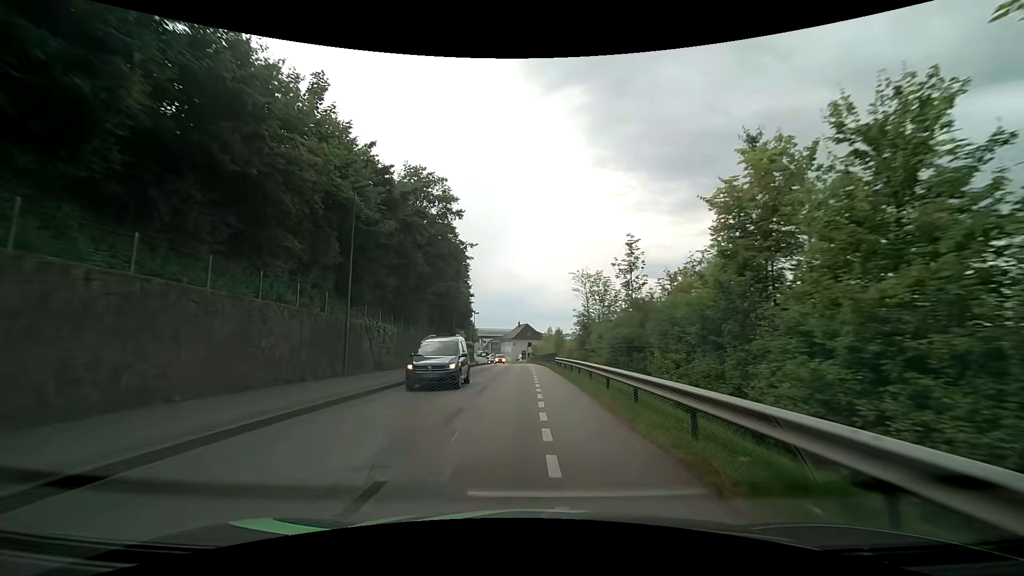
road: residential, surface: asphalt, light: Day
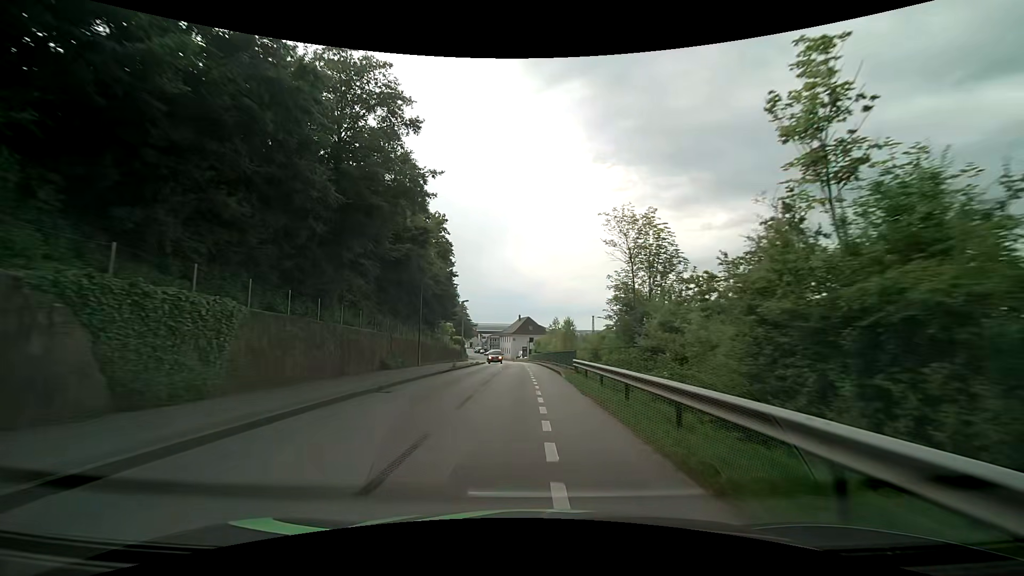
(-0.1, +15.6) m; 0°
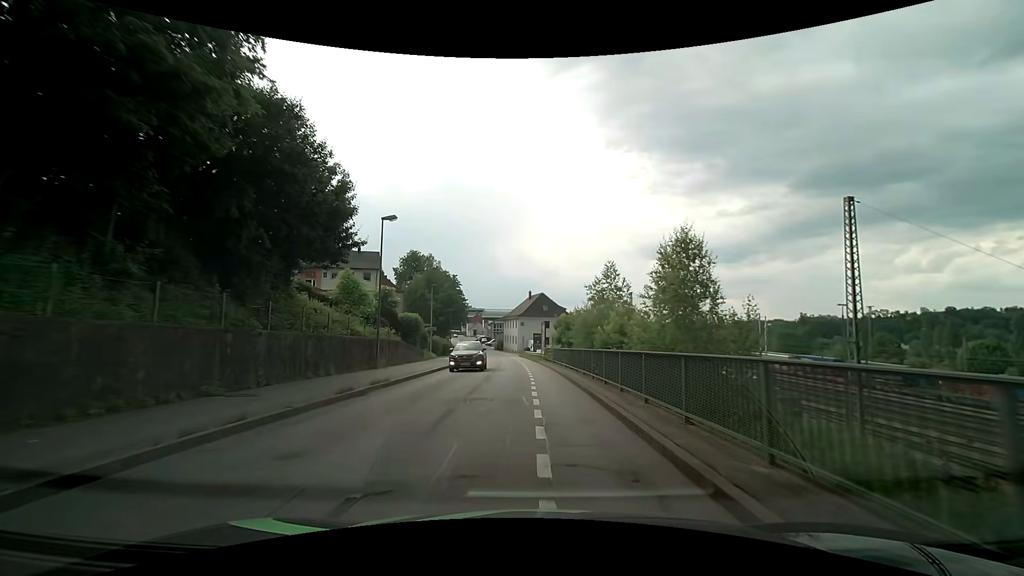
(-0.6, +39.1) m; -2°
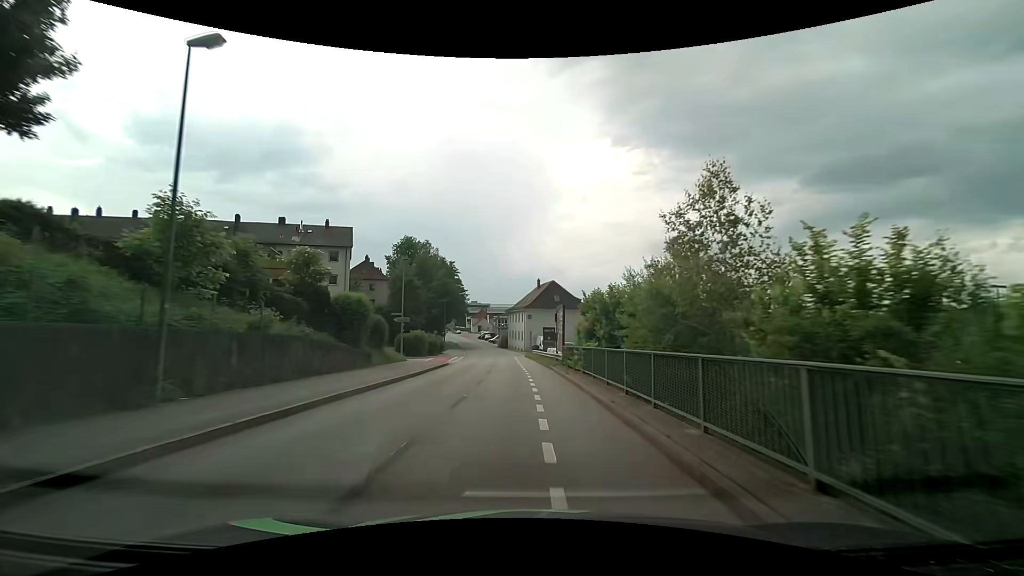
(-0.1, +15.6) m; -1°
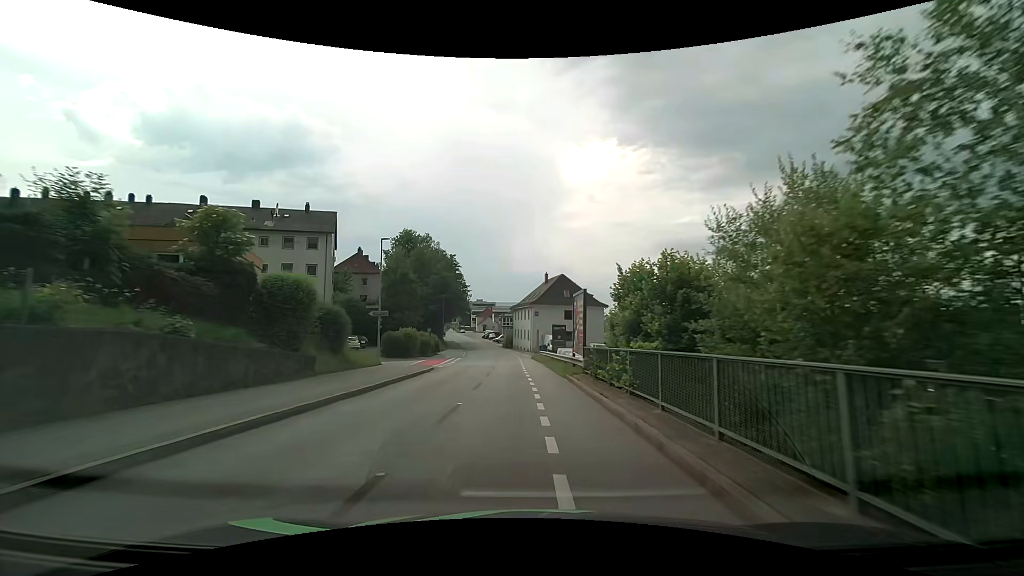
(-0.1, +7.7) m; -1°
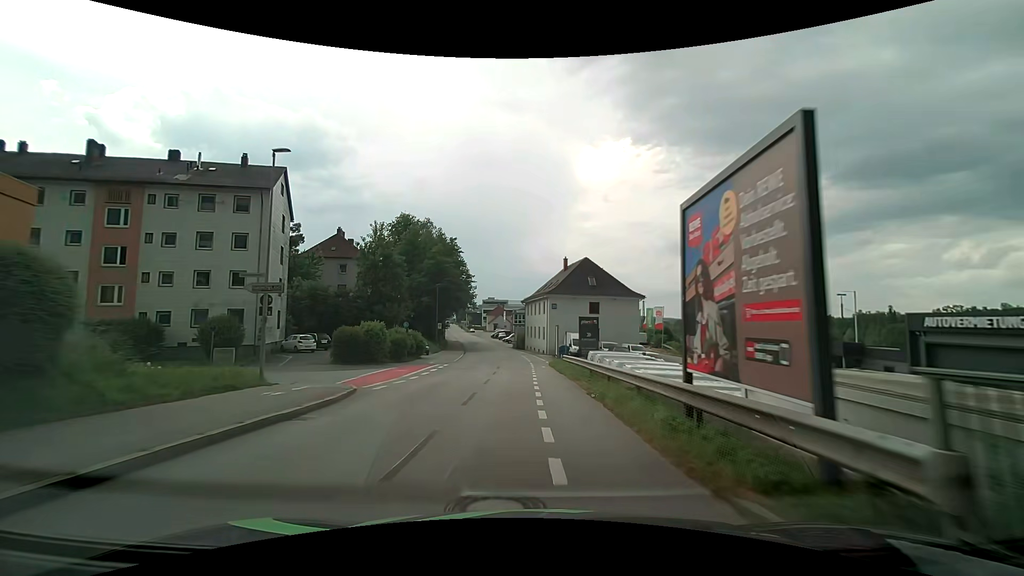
(-0.2, +15.4) m; -2°
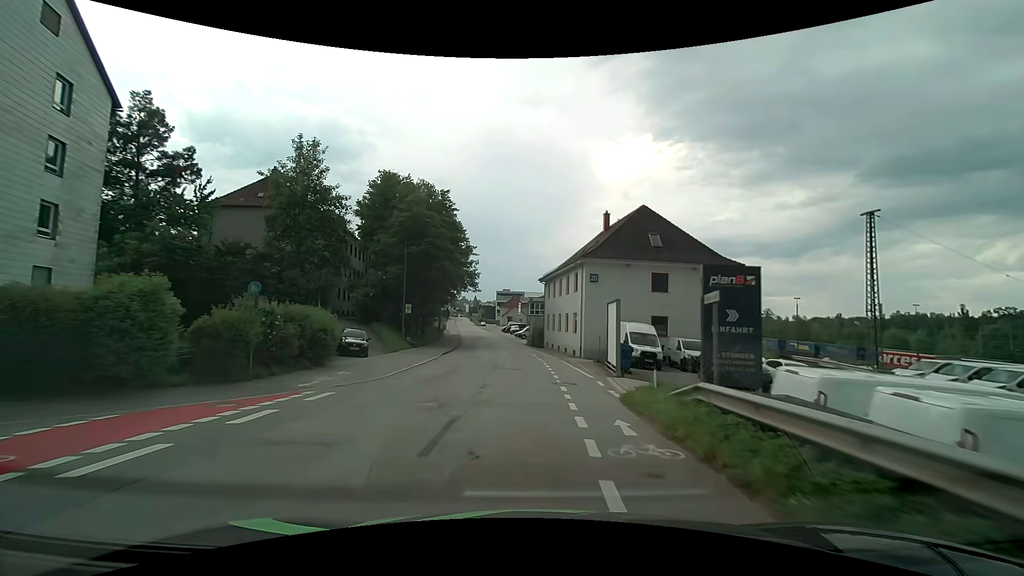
(-0.4, +23.1) m; -2°
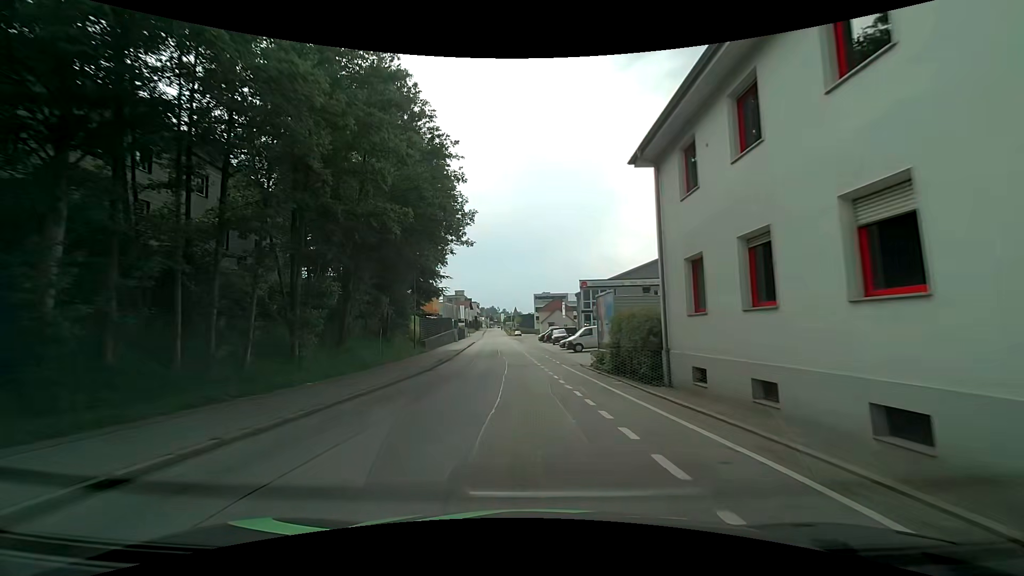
(-1.2, +38.1) m; -5°
(0, +10) (0, +20) (-1, +30) (-1, +40) (-2, +50) (-3, +60) (-4, +70) (-4, +80) (-5, +90) (-6, +100) m
